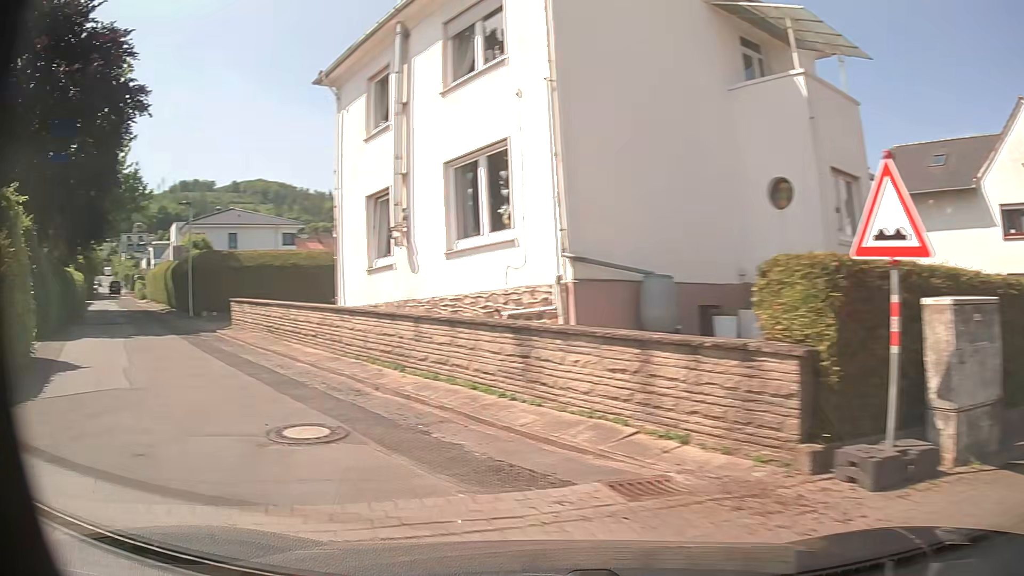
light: Day
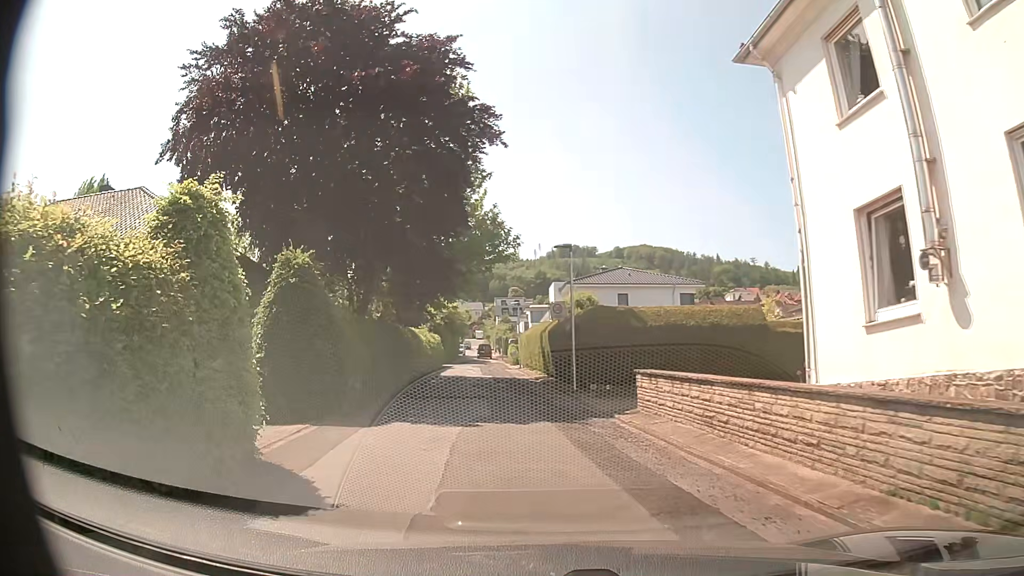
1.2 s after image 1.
(-2.1, +5.8) m; -33°
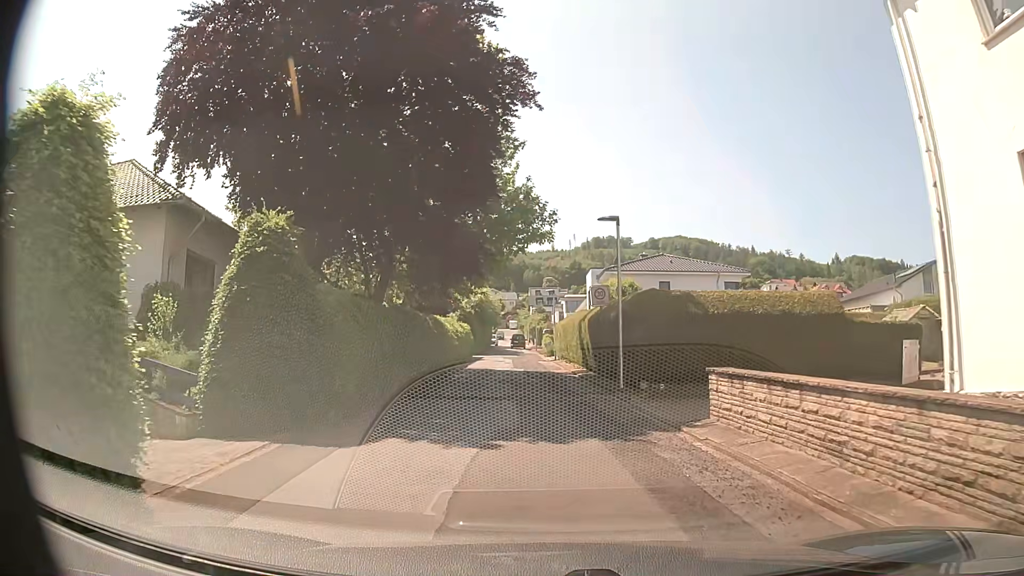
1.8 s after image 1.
(-0.2, +3.4) m; -5°
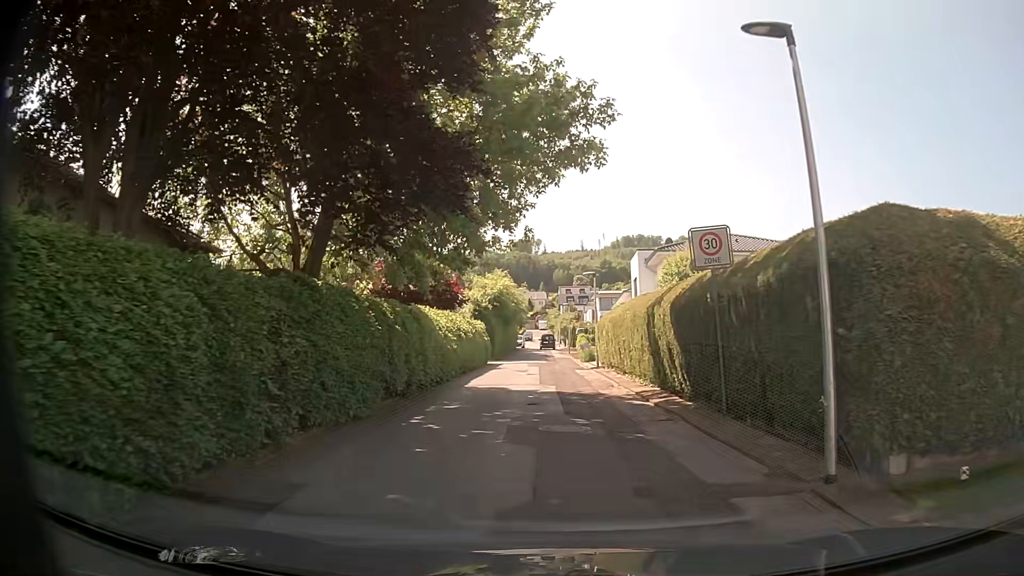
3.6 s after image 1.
(-0.1, +11.7) m; 0°
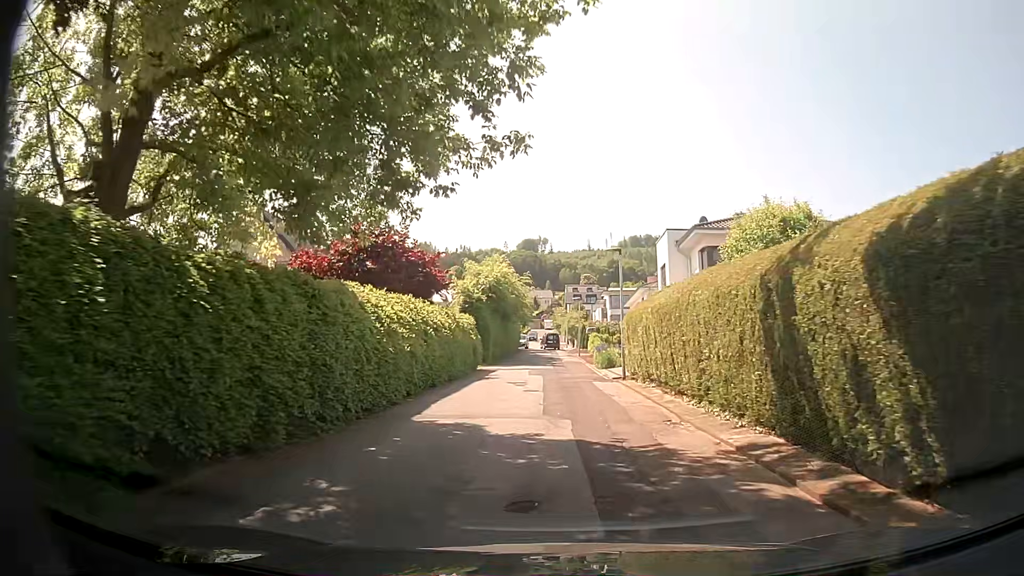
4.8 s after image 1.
(-0.2, +8.9) m; -1°
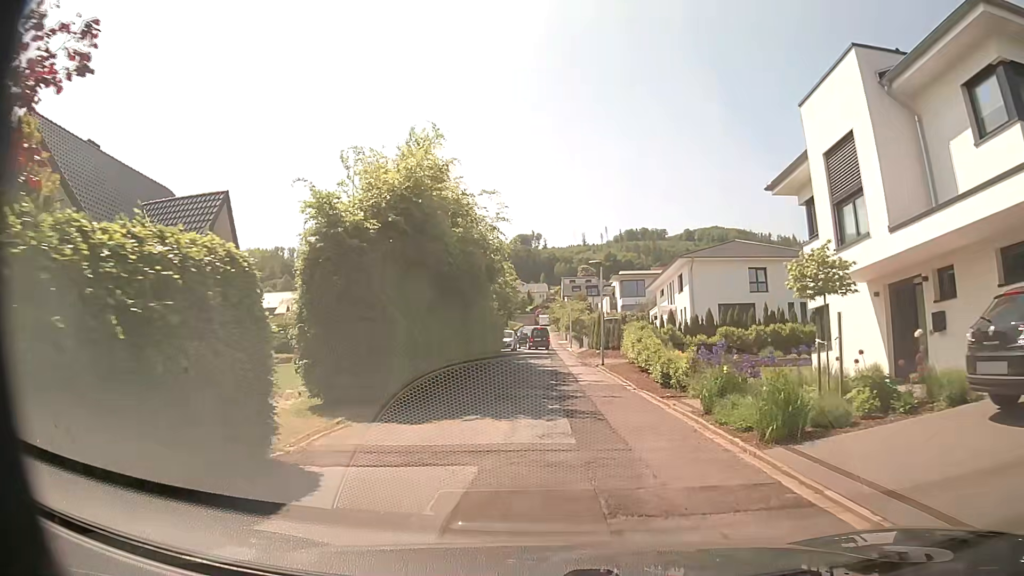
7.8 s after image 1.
(-0.2, +23.9) m; 0°
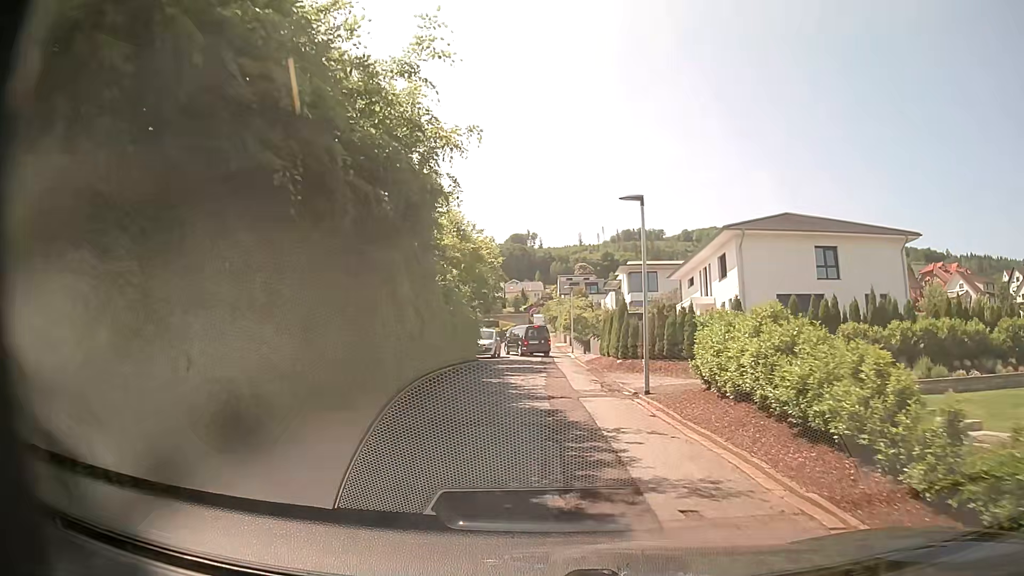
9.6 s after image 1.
(+0.1, +14.1) m; 0°
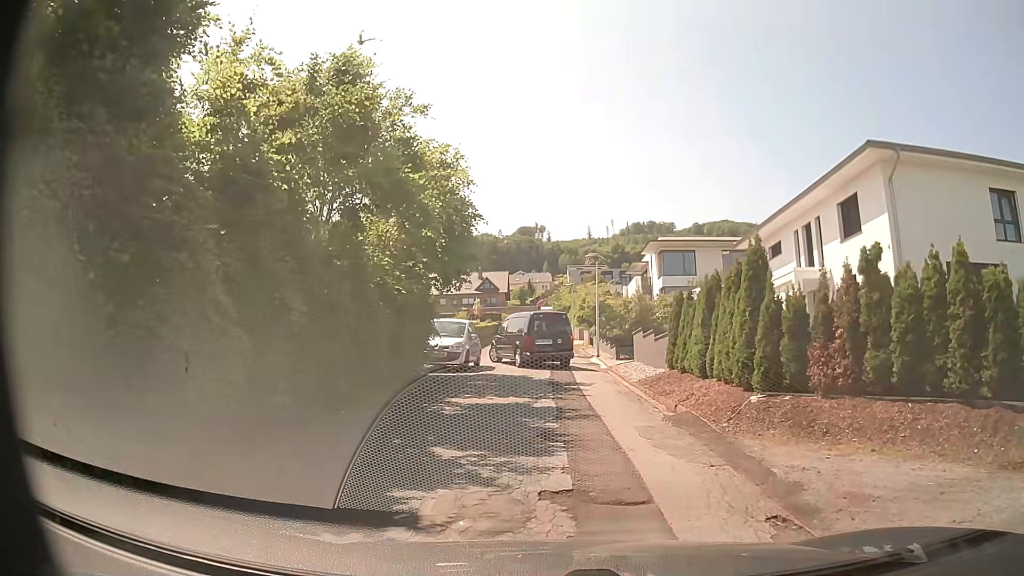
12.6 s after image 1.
(+0.1, +15.8) m; -1°
